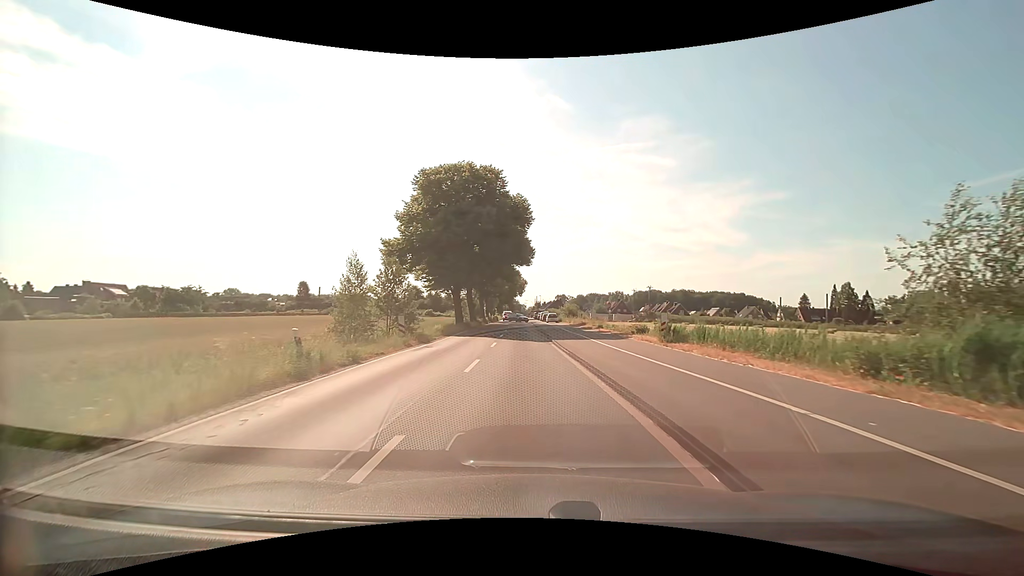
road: tertiary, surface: asphalt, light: Day
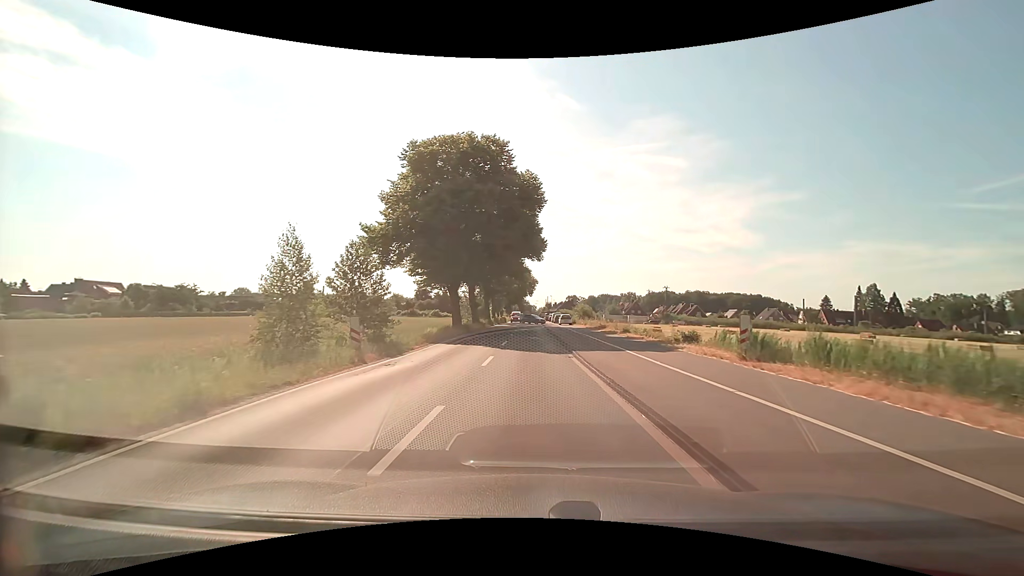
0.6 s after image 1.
(-0.1, +7.1) m; -1°
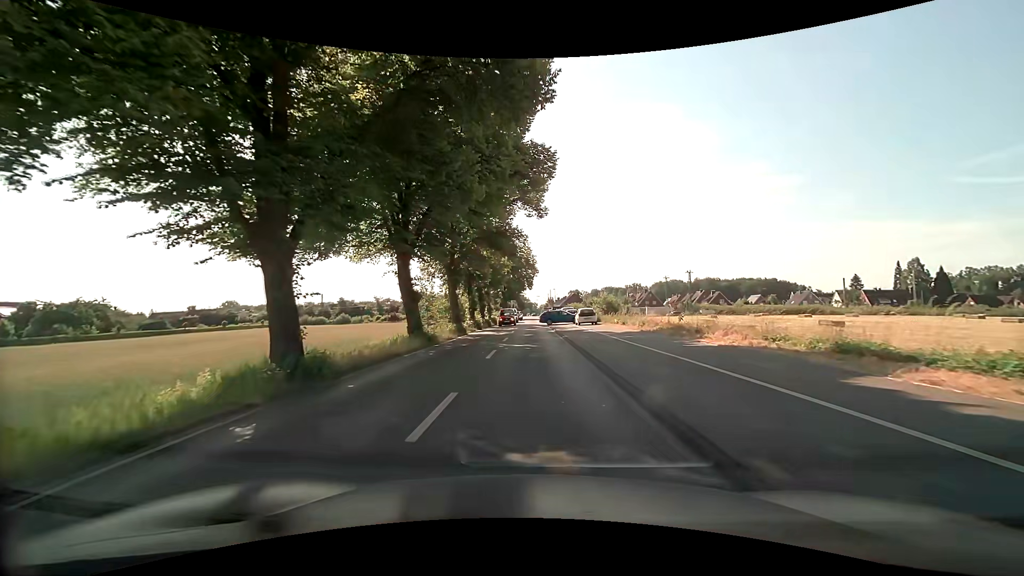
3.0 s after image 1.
(-0.1, +25.2) m; 0°
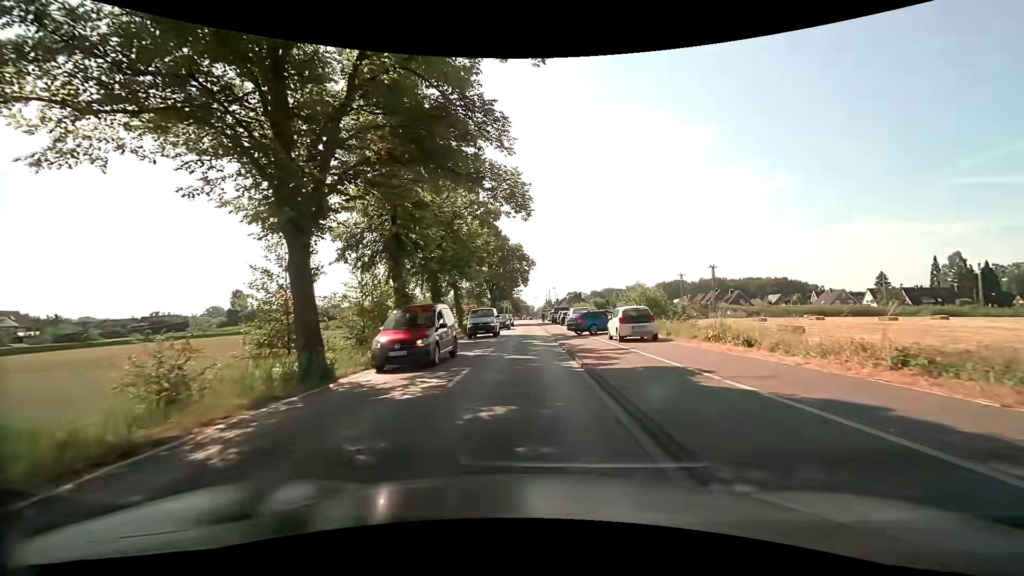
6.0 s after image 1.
(0.0, +22.0) m; 0°
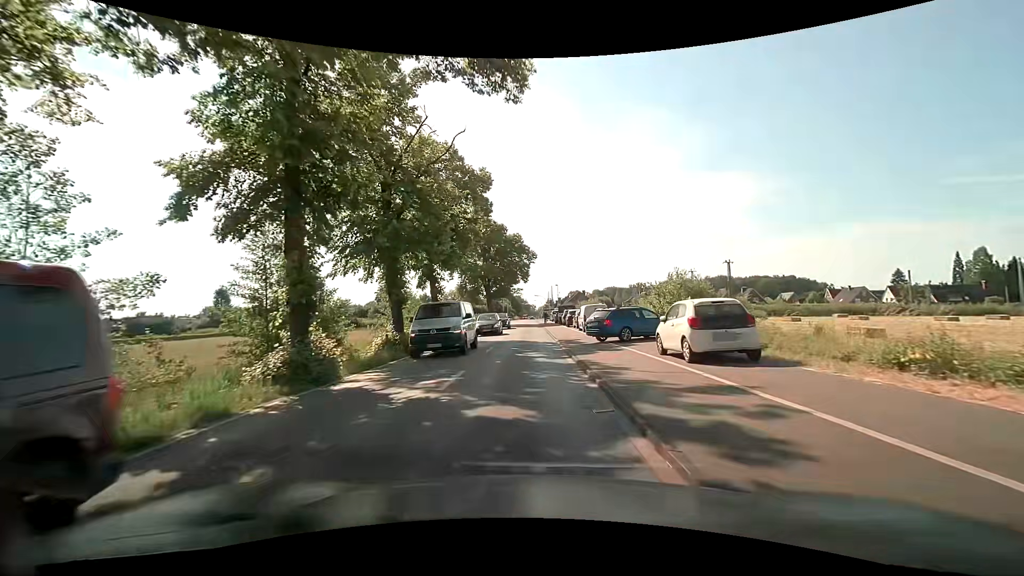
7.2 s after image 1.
(0.0, +9.4) m; 0°
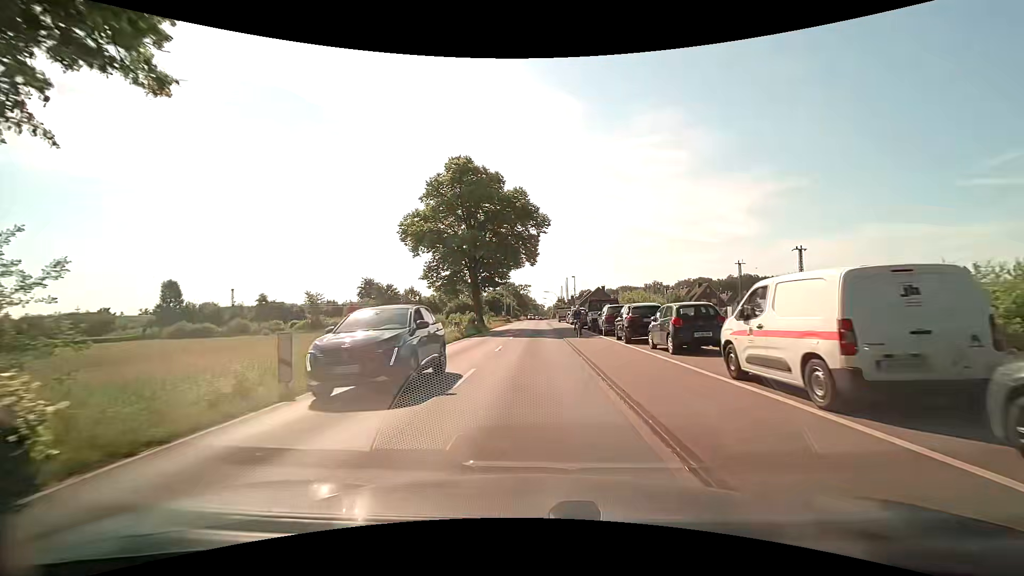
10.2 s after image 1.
(-0.4, +26.6) m; -1°
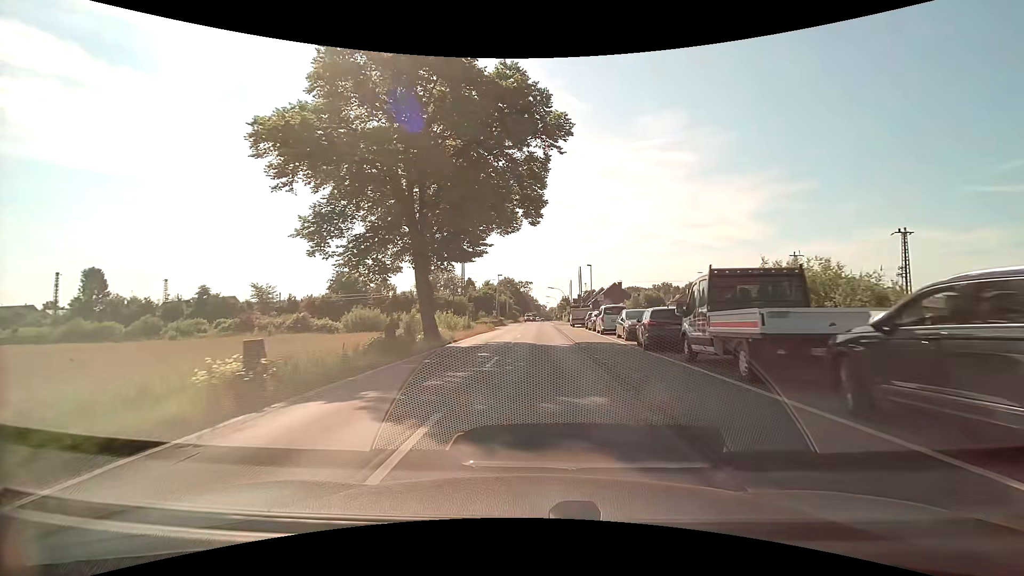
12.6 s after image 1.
(0.0, +23.9) m; 0°
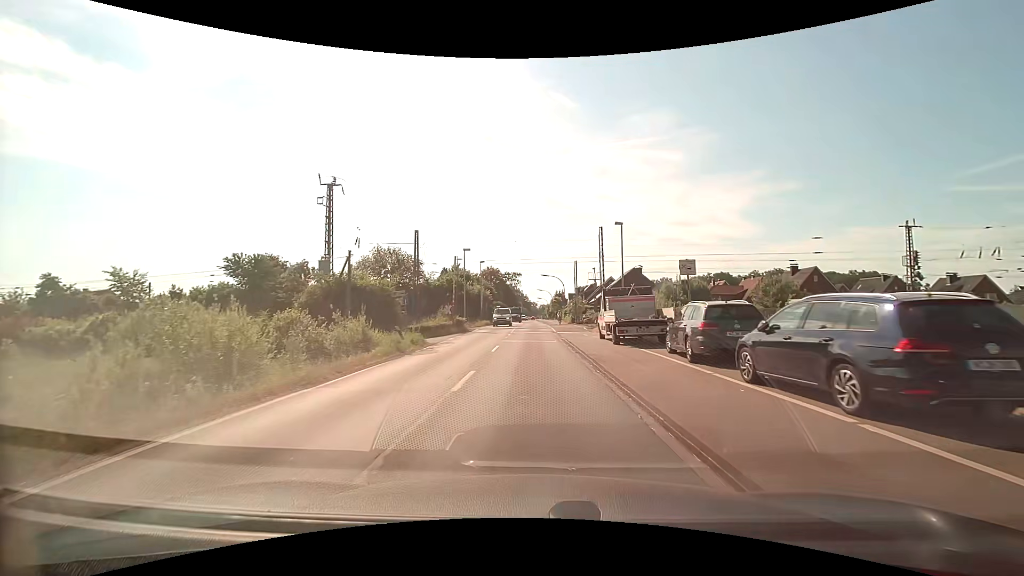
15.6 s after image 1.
(+0.3, +30.6) m; +1°
(0, +10) (0, +20) (0, +30) (0, +40) (0, +50) (0, +60) (0, +70) (0, +80) (0, +90) (0, +100) m
